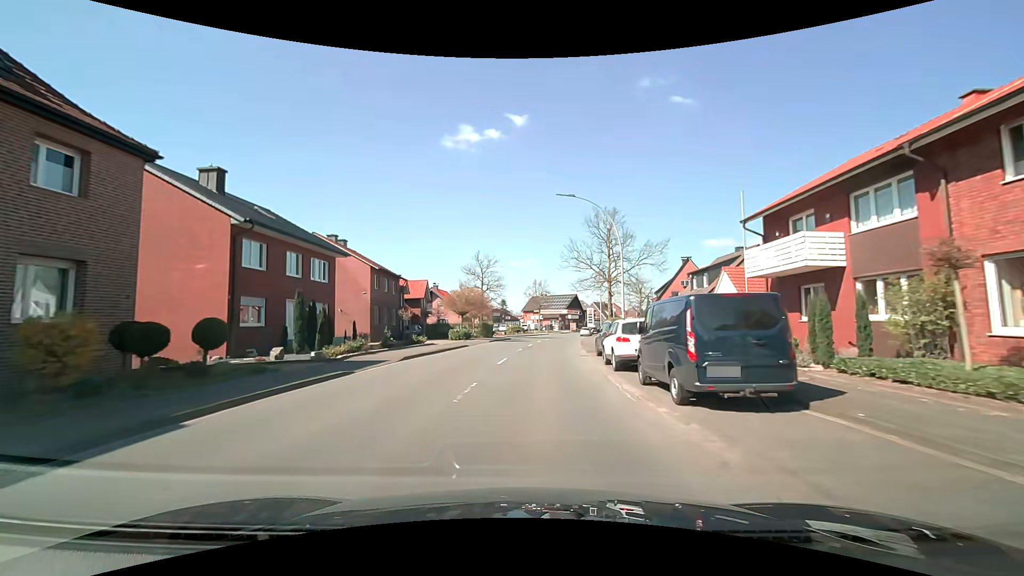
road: secondary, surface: asphalt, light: Day
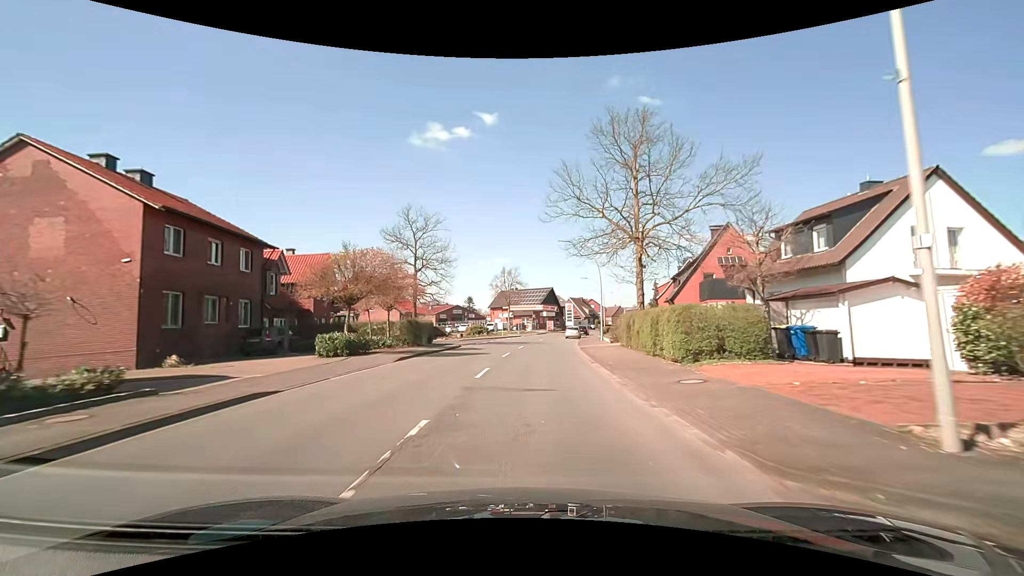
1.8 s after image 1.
(+0.8, +22.9) m; +4°
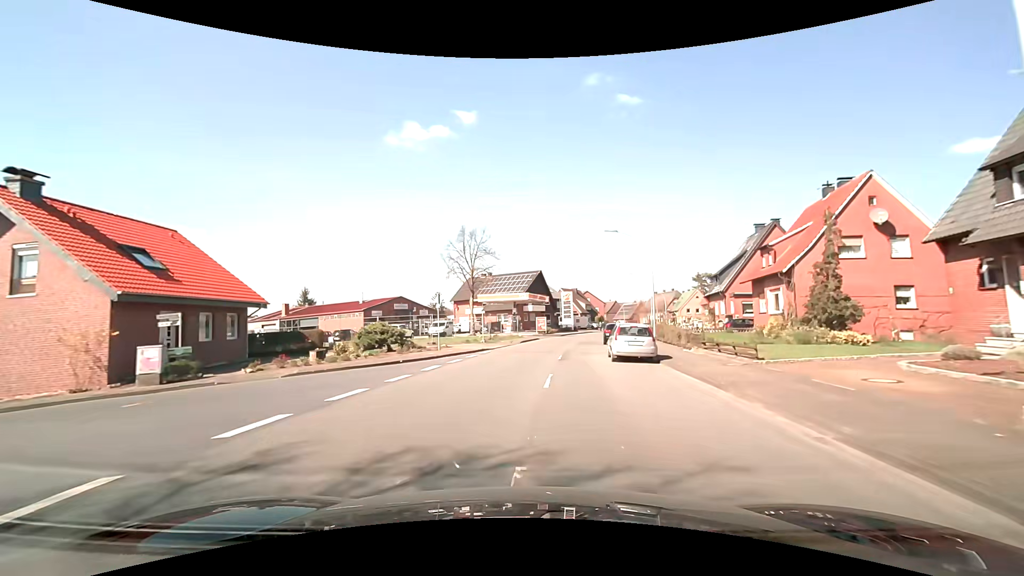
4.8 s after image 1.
(+0.6, +38.3) m; +2°
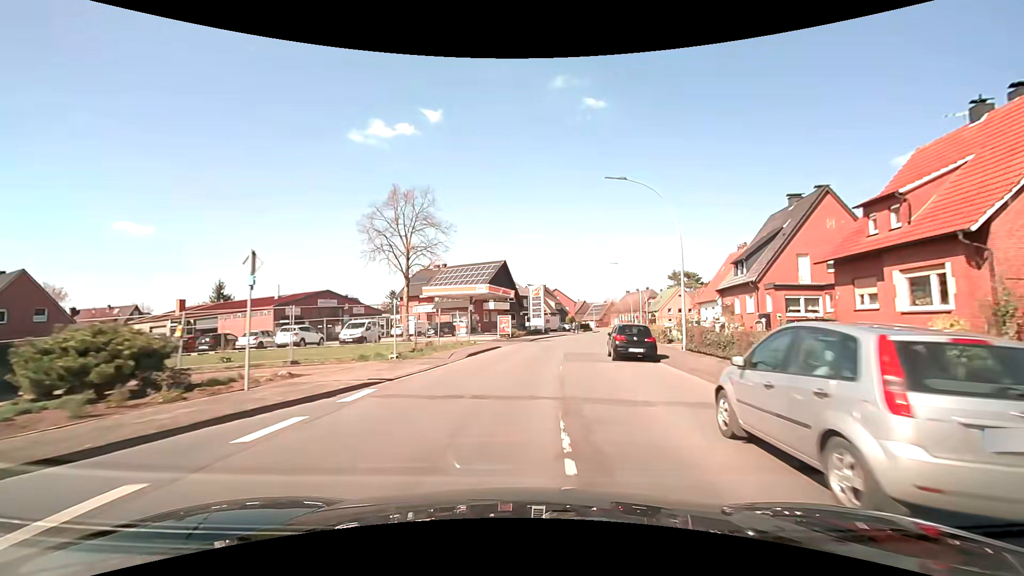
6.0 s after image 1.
(+0.5, +15.3) m; +4°
(0, +10) (+1, +20) (+2, +30) (+4, +40) (+5, +50) (+8, +59) (+10, +69) (+12, +79) (+15, +89) (+18, +98) m
